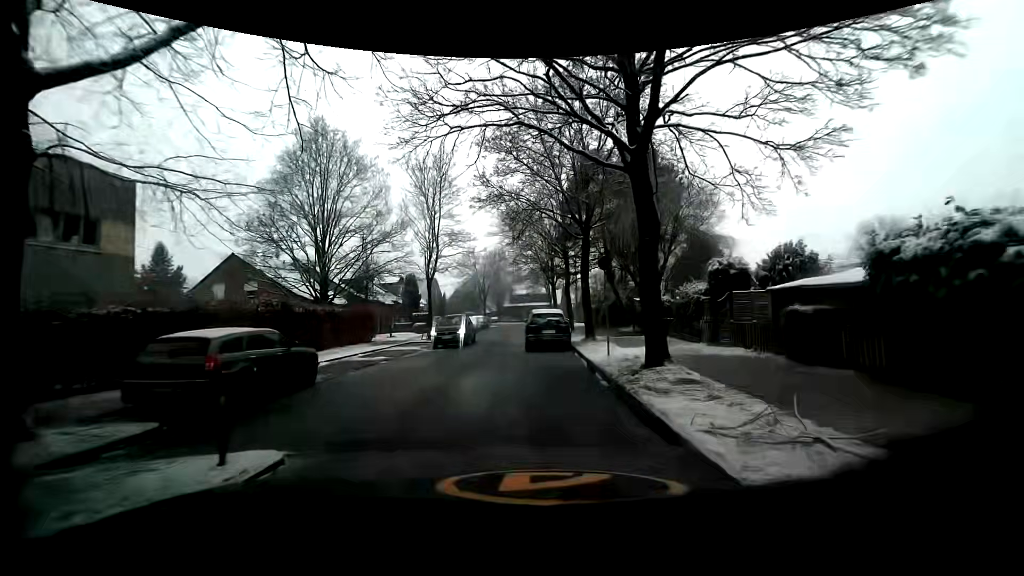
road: residential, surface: asphalt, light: Day
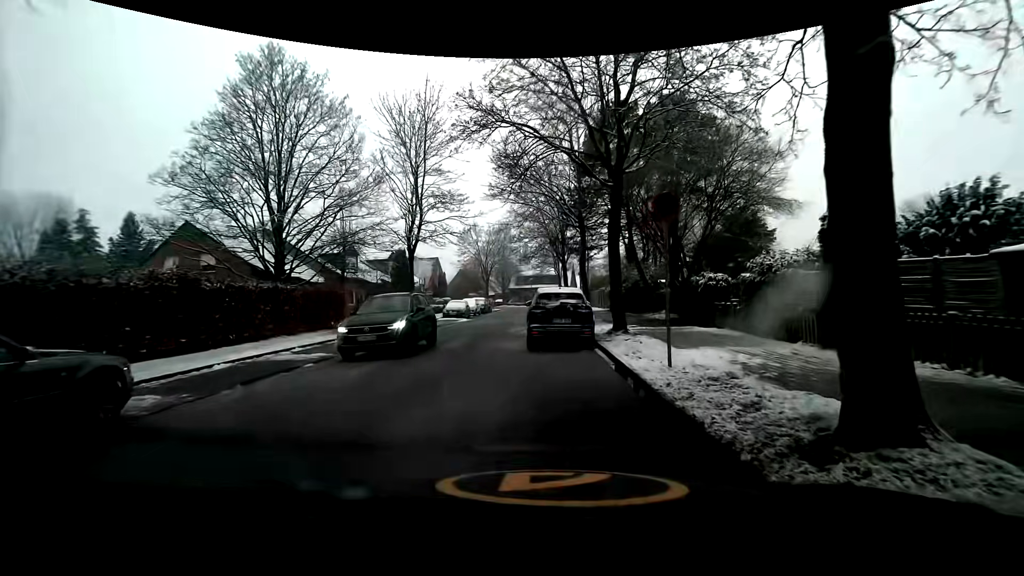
(+0.1, +6.3) m; -2°
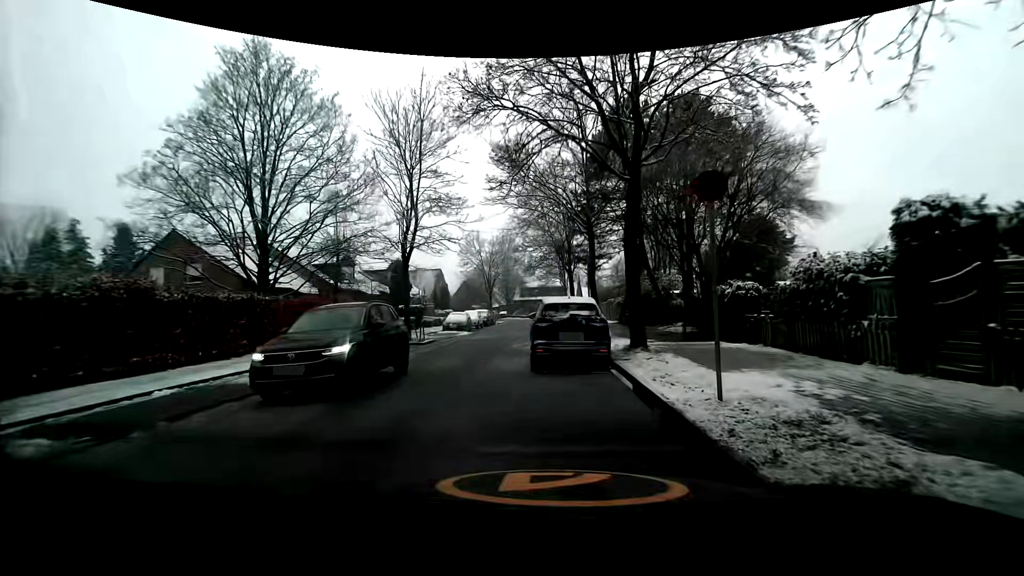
(+0.1, +2.0) m; 0°
